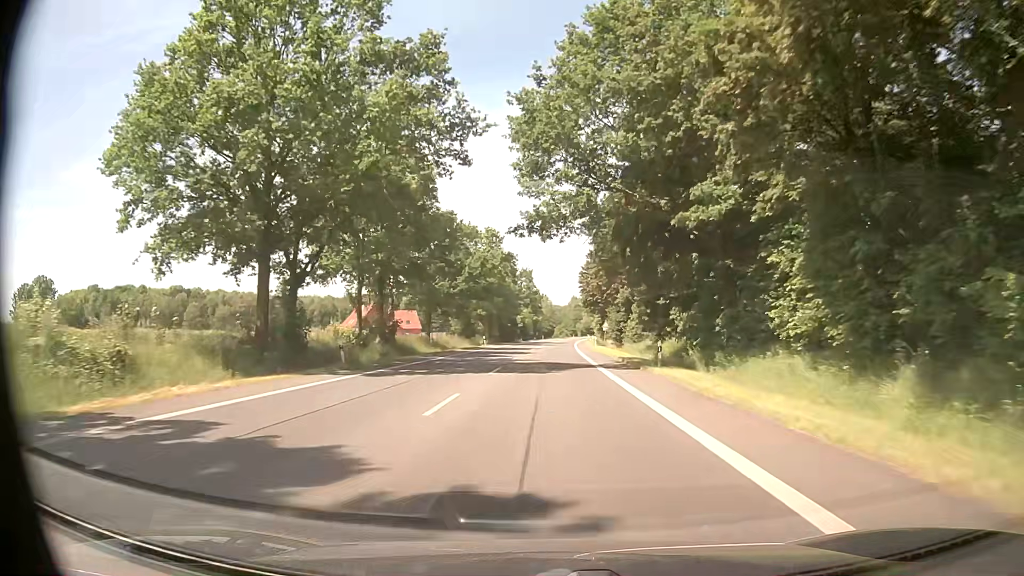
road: primary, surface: asphalt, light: Day
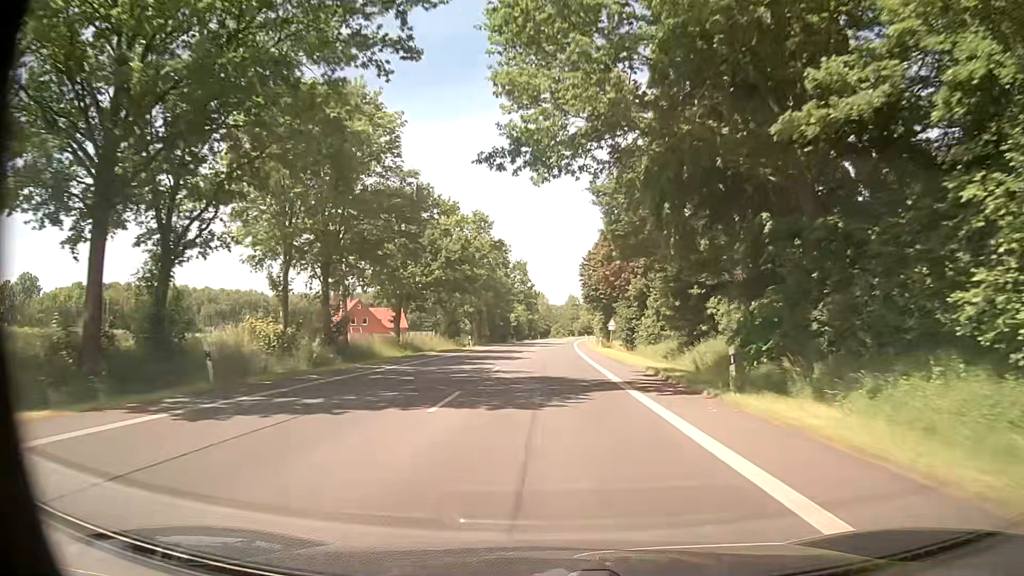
(0.0, +11.1) m; 0°
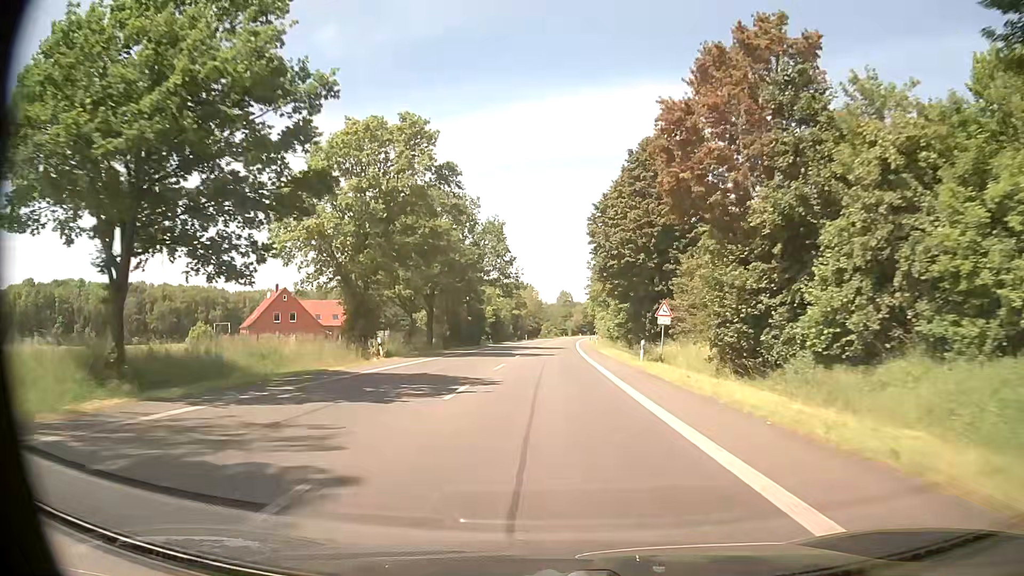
(+0.3, +33.3) m; +1°
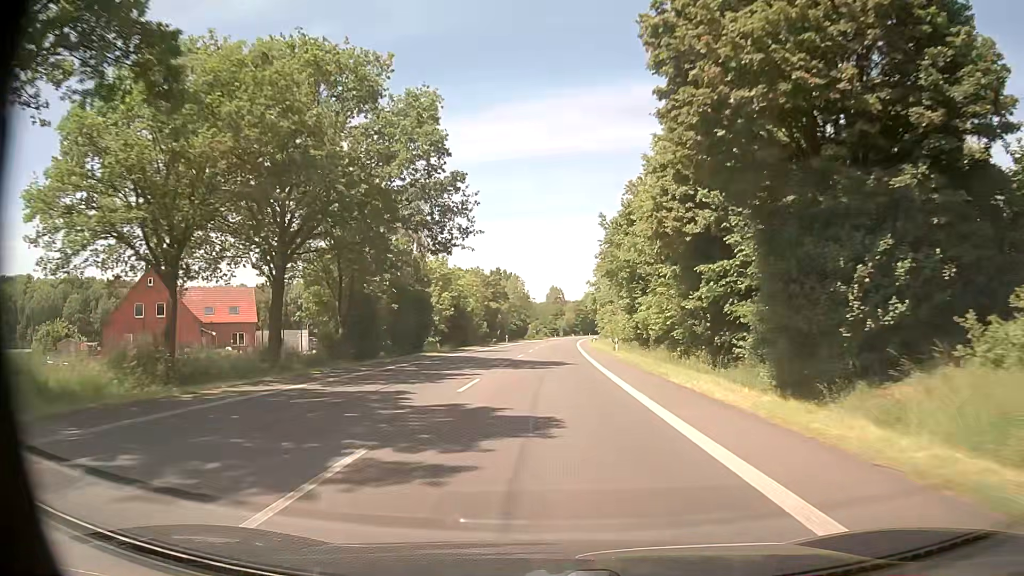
(+0.4, +33.3) m; +1°
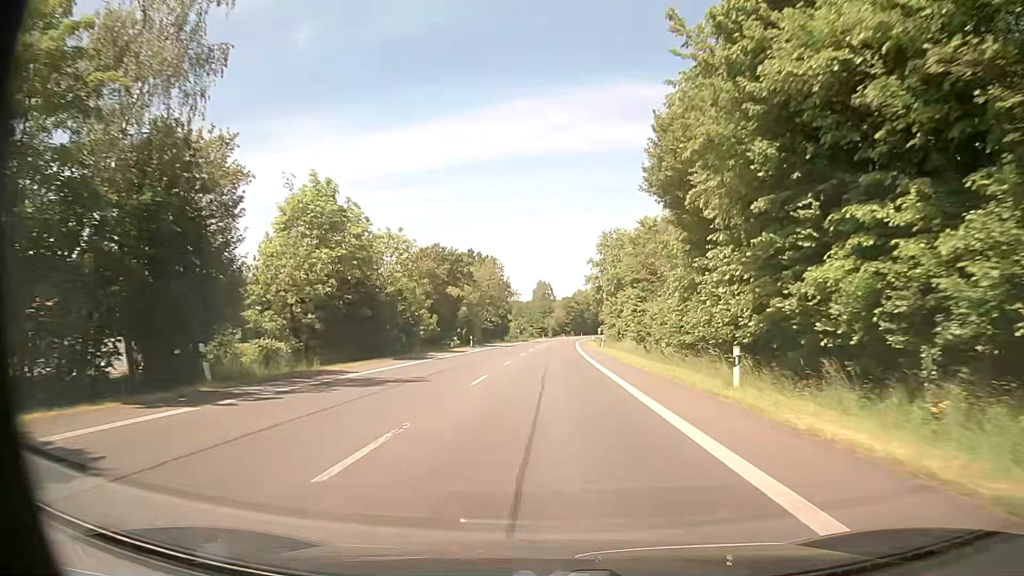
(+0.3, +33.2) m; +1°
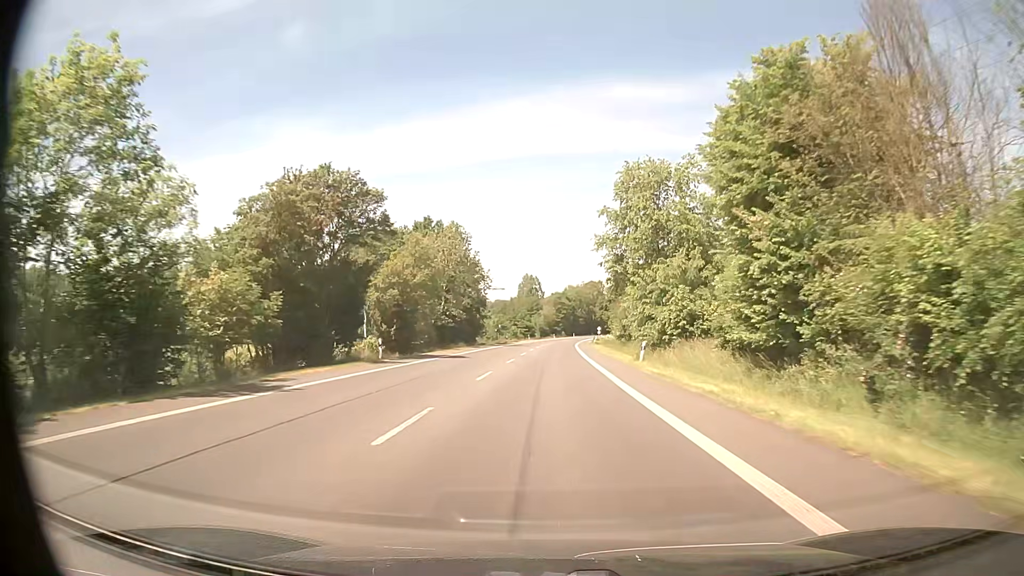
(+0.4, +33.3) m; +2°
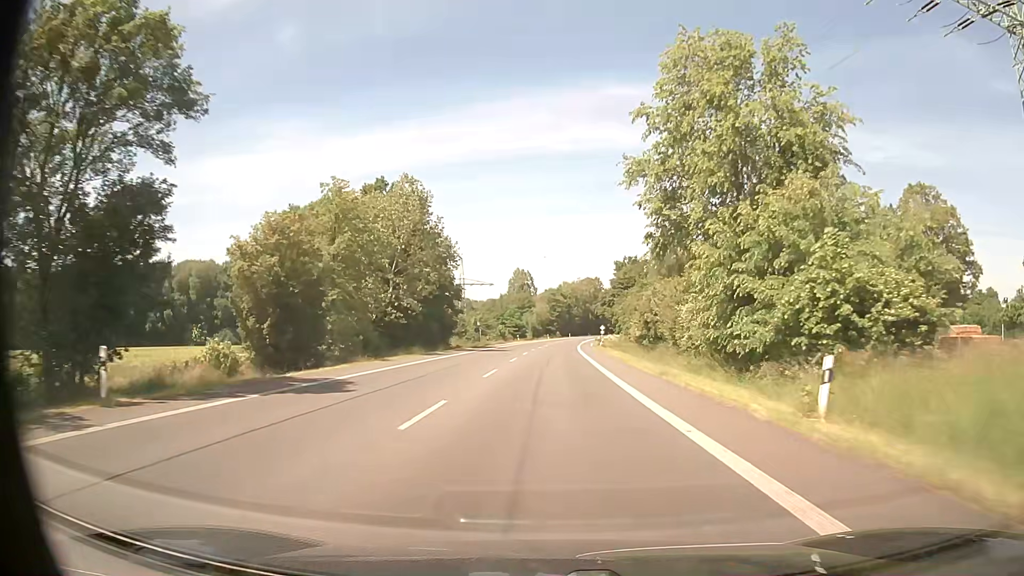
(-0.1, +22.2) m; 0°
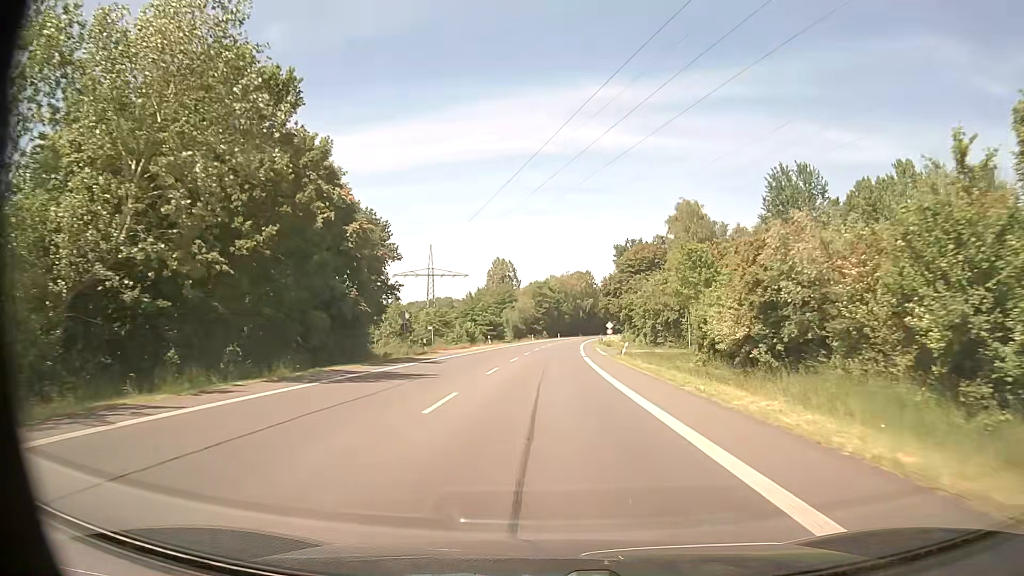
(+0.6, +33.3) m; +2°
